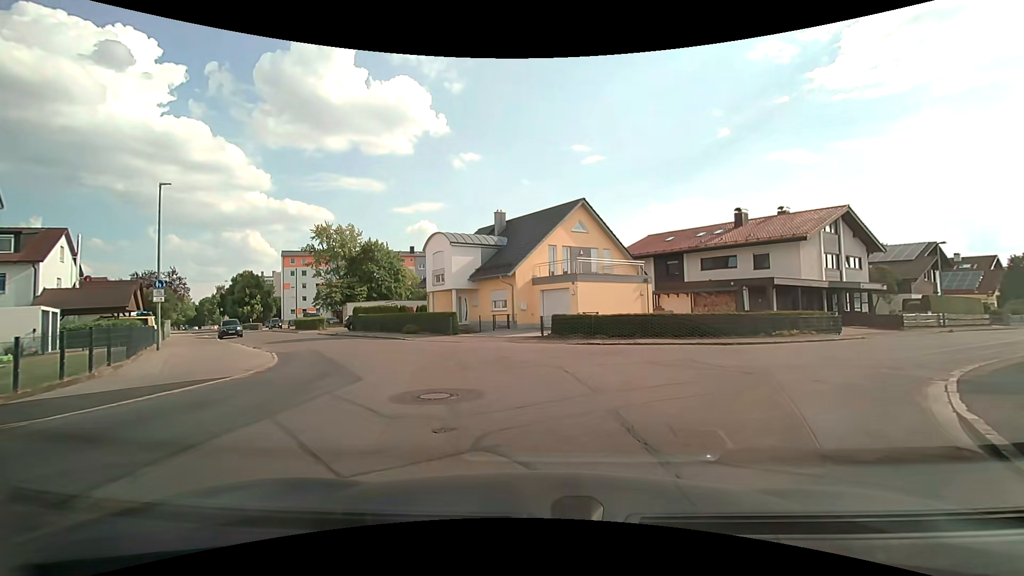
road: residential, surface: asphalt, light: Day
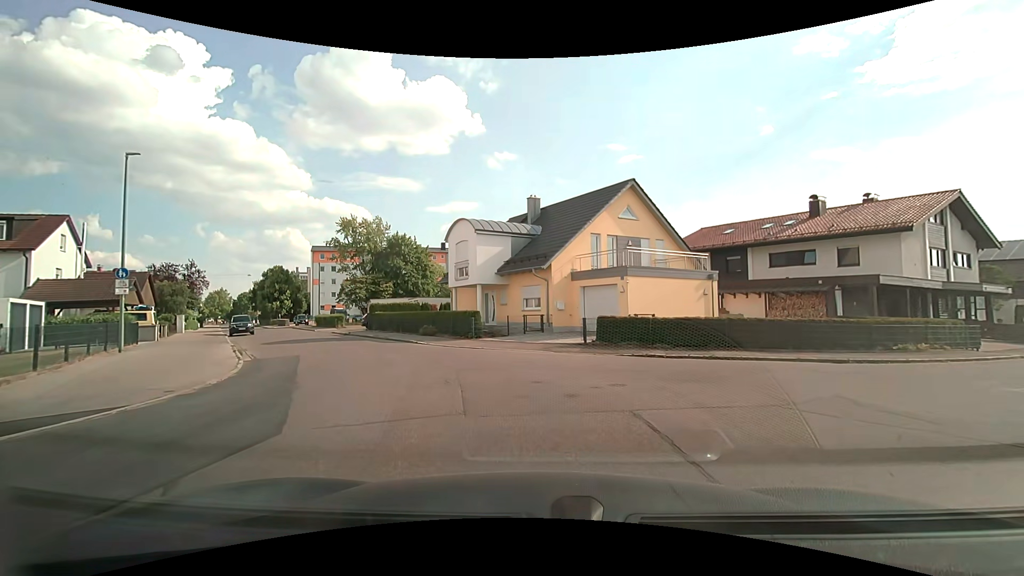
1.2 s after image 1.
(-0.2, +4.8) m; -5°
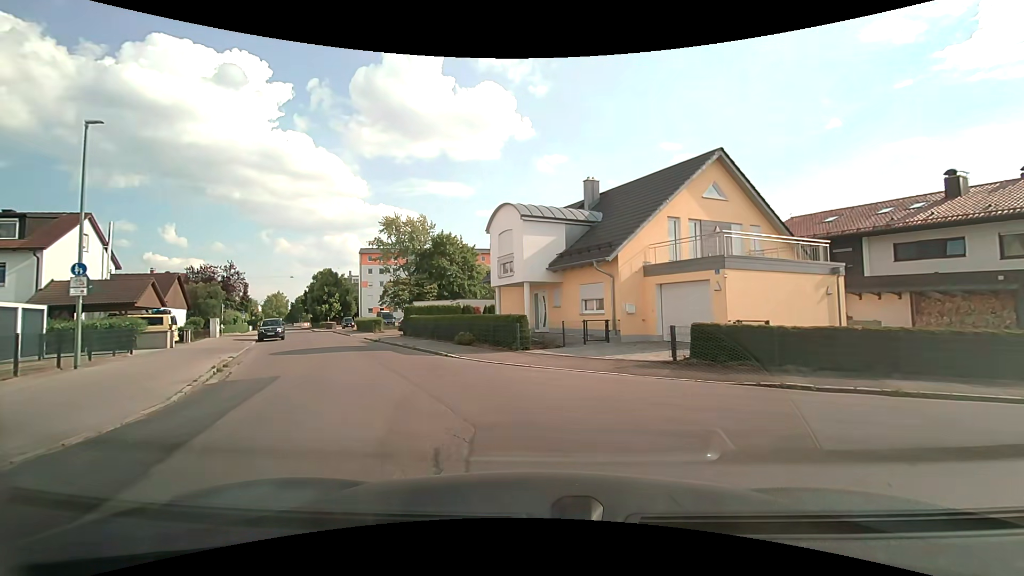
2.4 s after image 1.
(-0.2, +5.3) m; -6°
